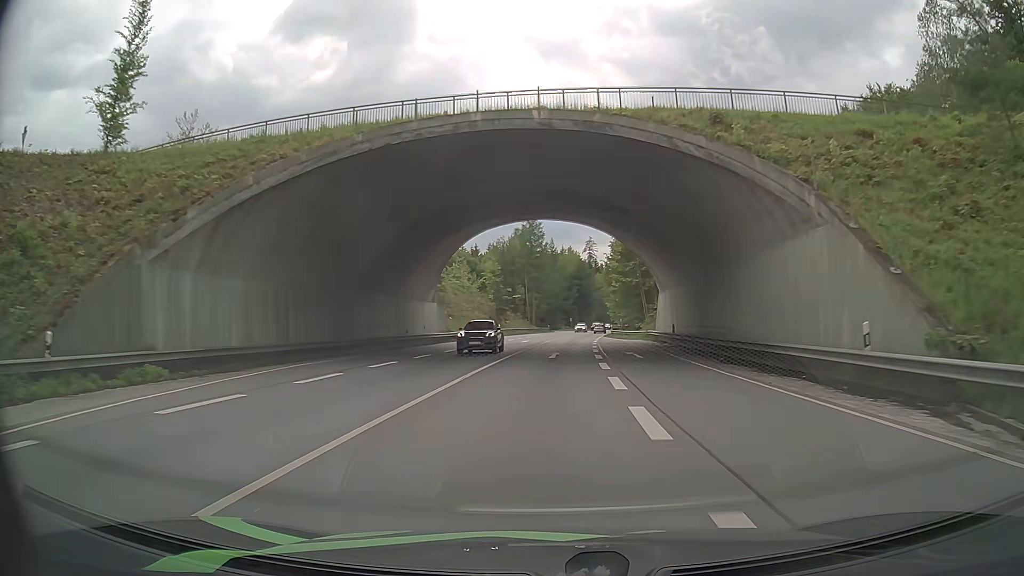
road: primary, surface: asphalt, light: Day
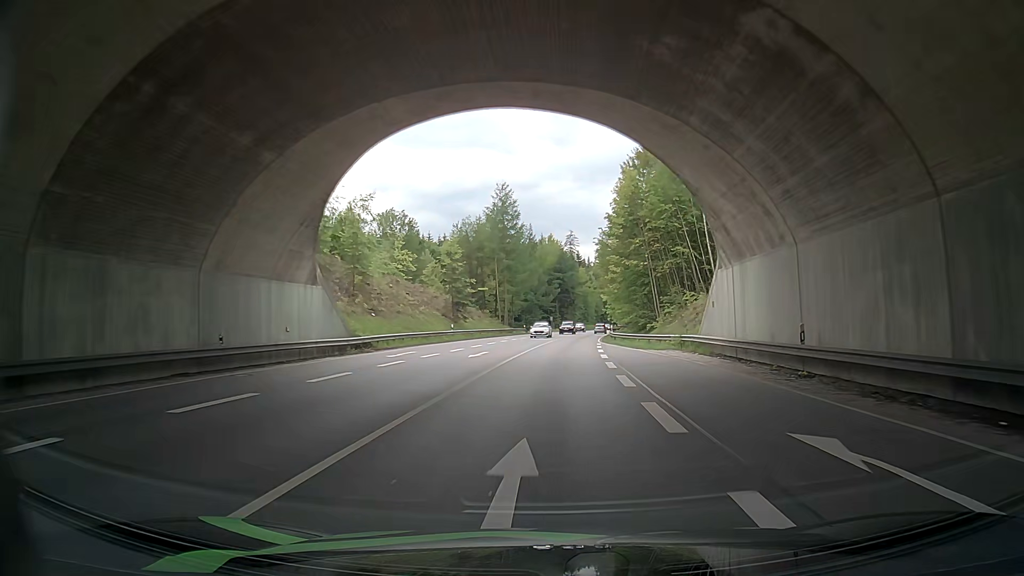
(+0.4, +23.6) m; +2°
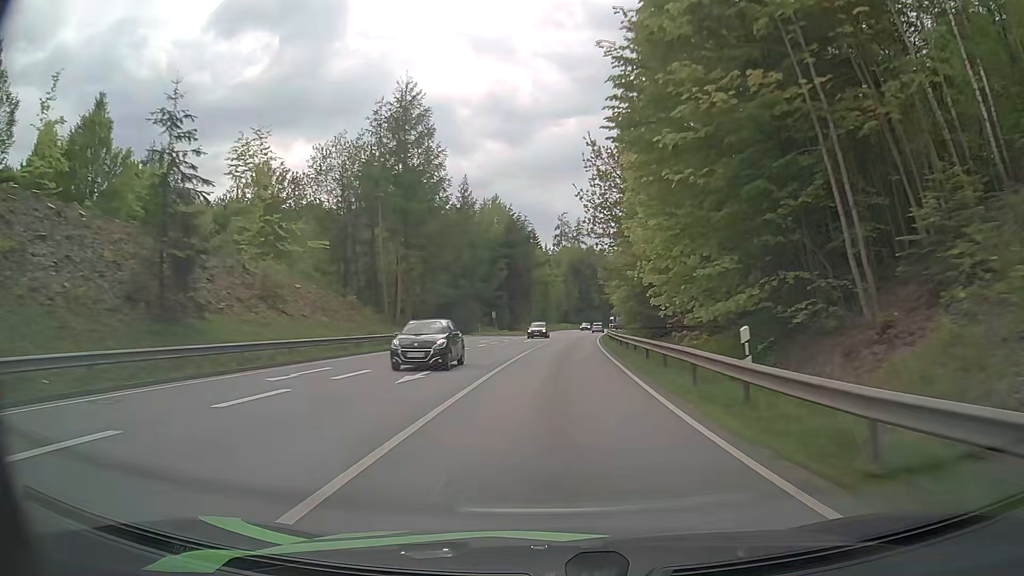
(+1.5, +46.8) m; +4°
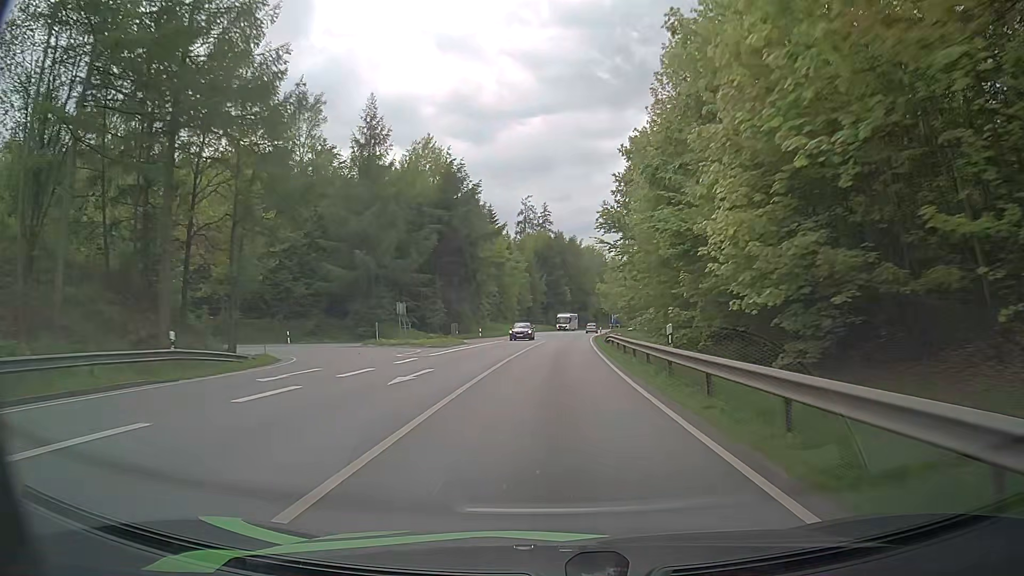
(+0.8, +35.0) m; +3°
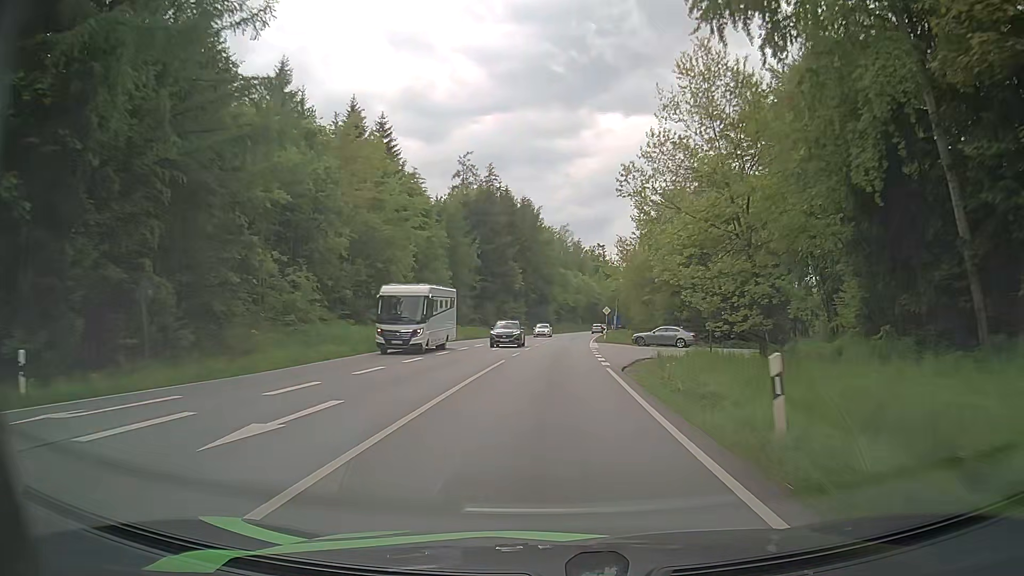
(+2.1, +58.6) m; +4°
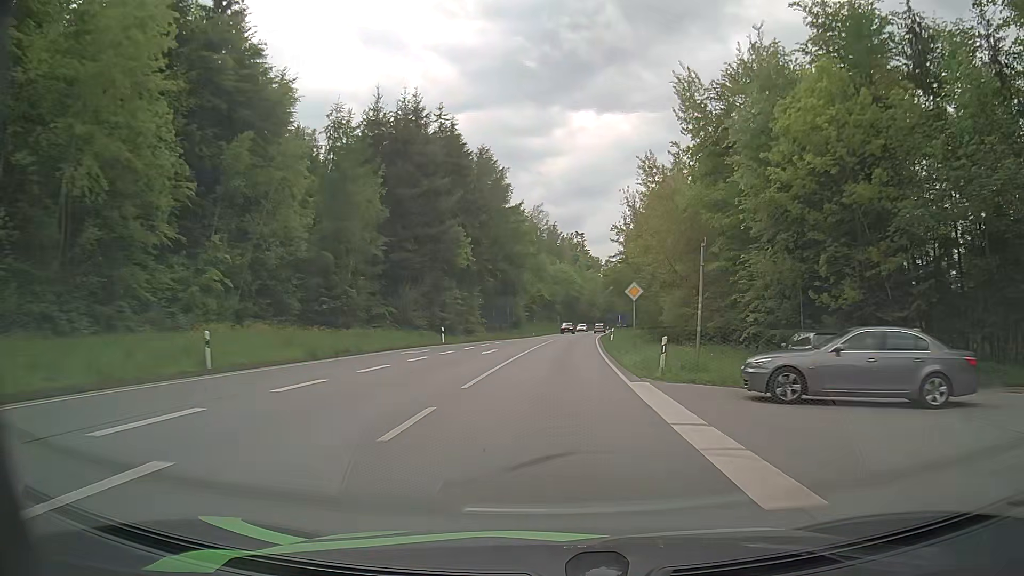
(+0.7, +35.6) m; +2°
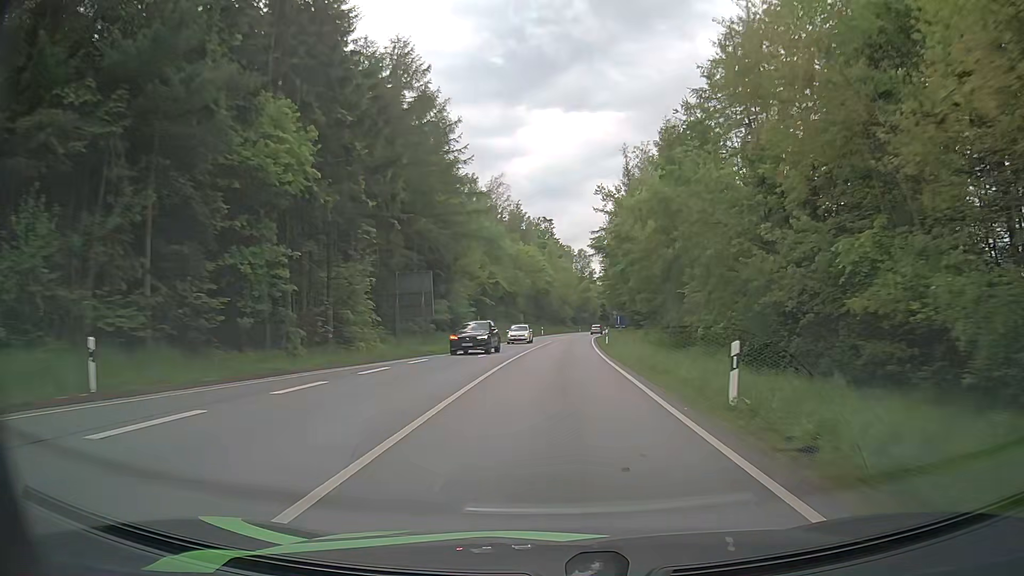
(+0.8, +35.9) m; +3°
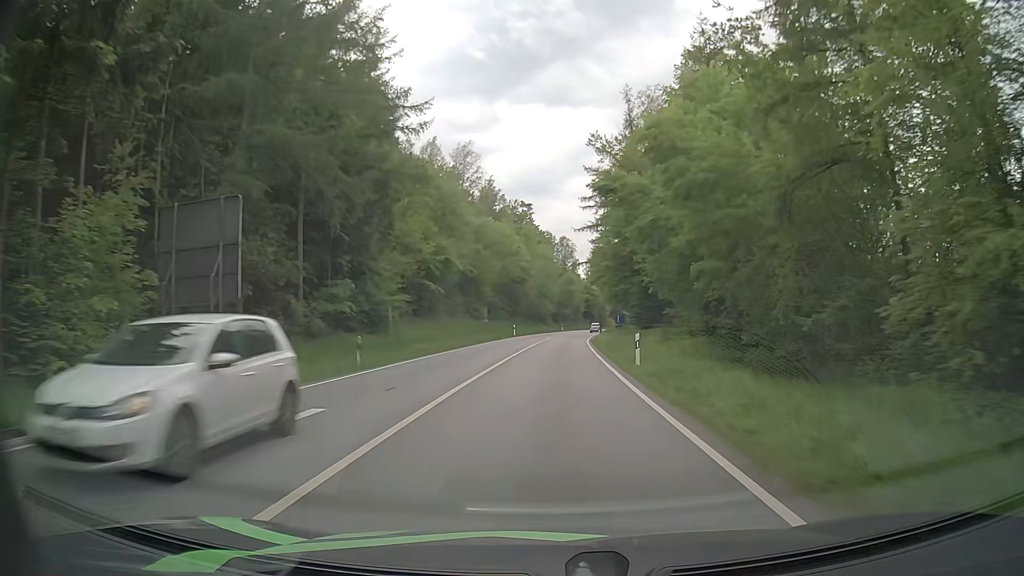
(+0.4, +24.1) m; +2°
